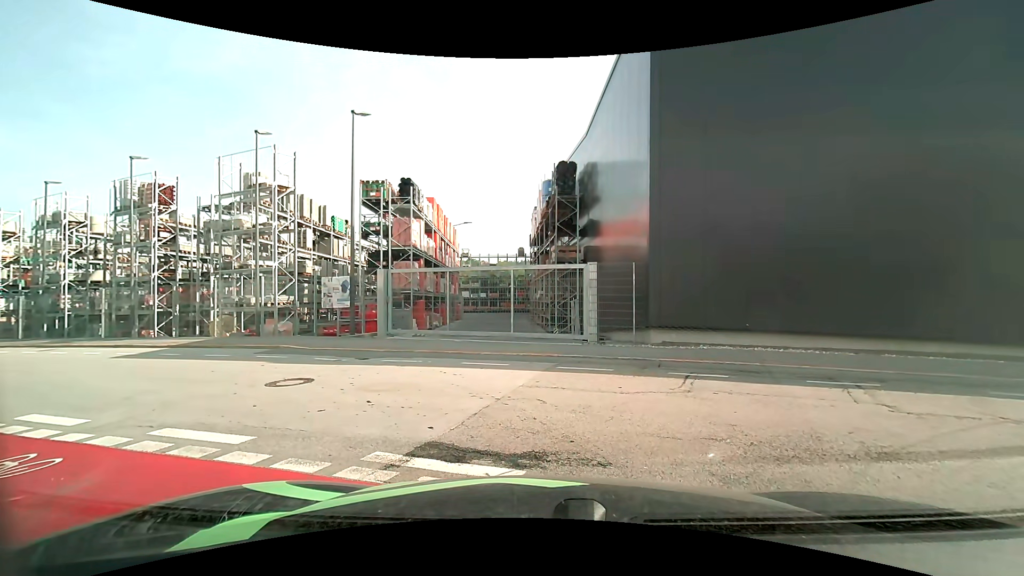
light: Day
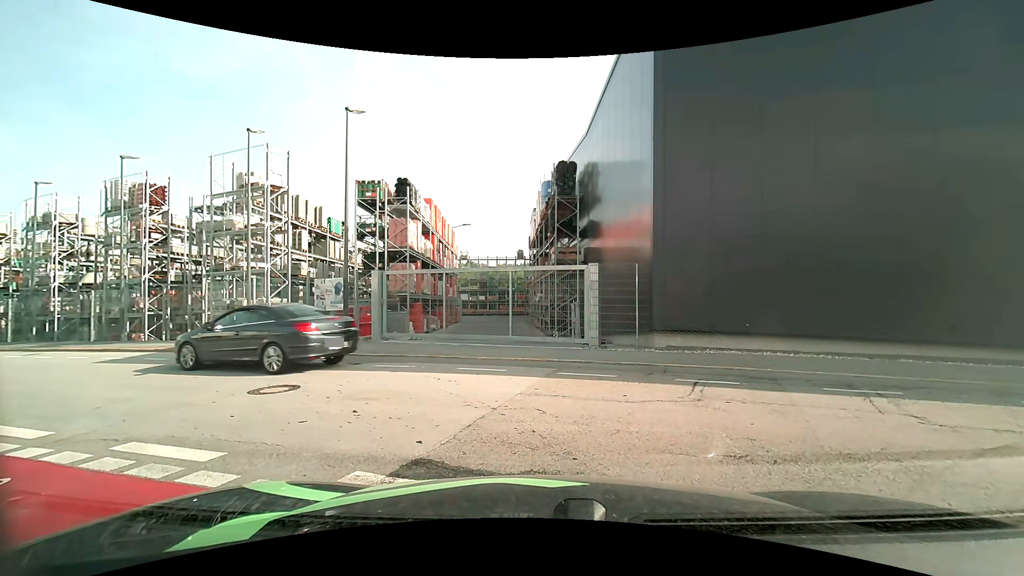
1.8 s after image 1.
(0.0, +0.5) m; 0°
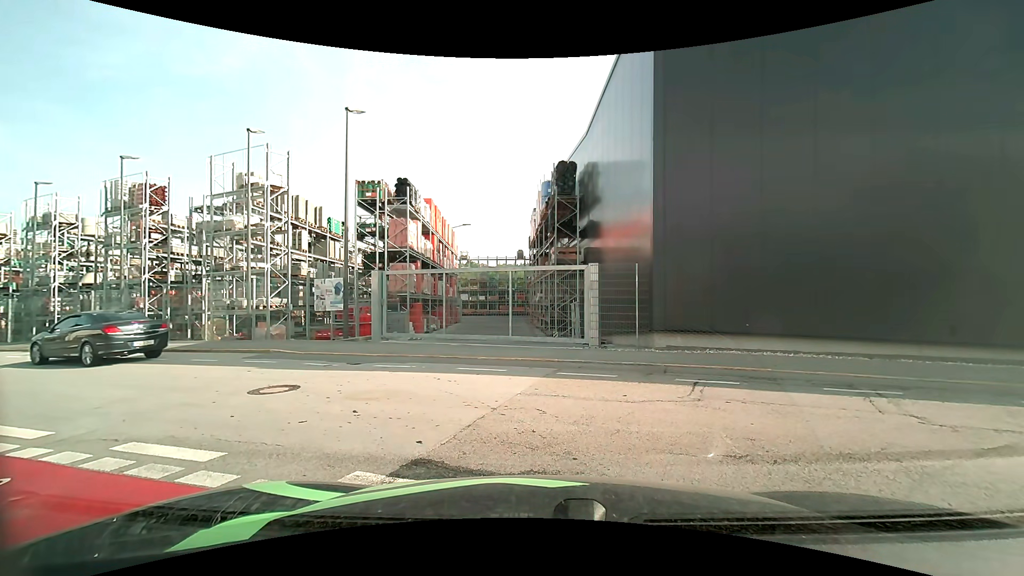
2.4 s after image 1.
(0.0, 0.0) m; 0°
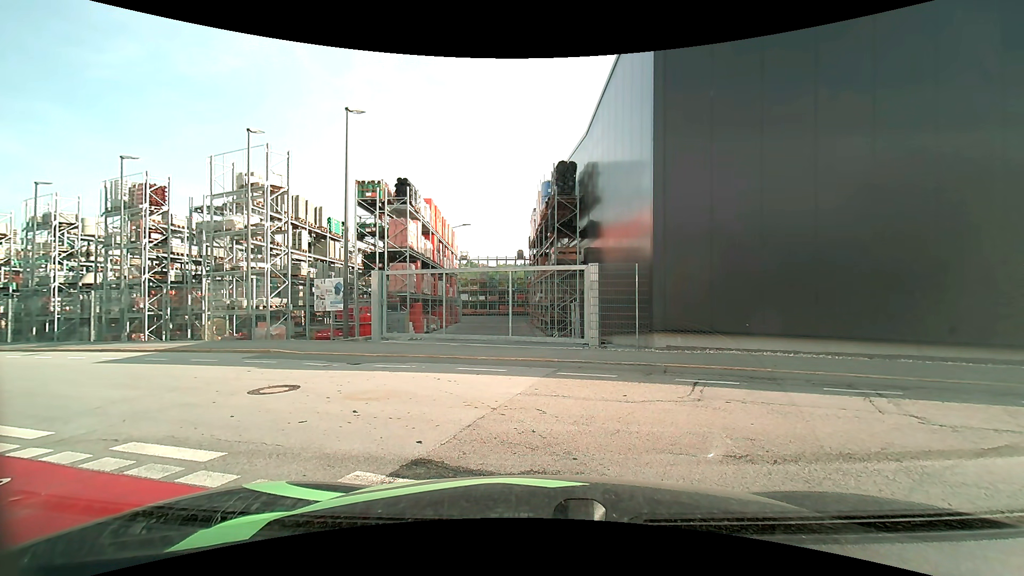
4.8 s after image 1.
(0.0, 0.0) m; 0°
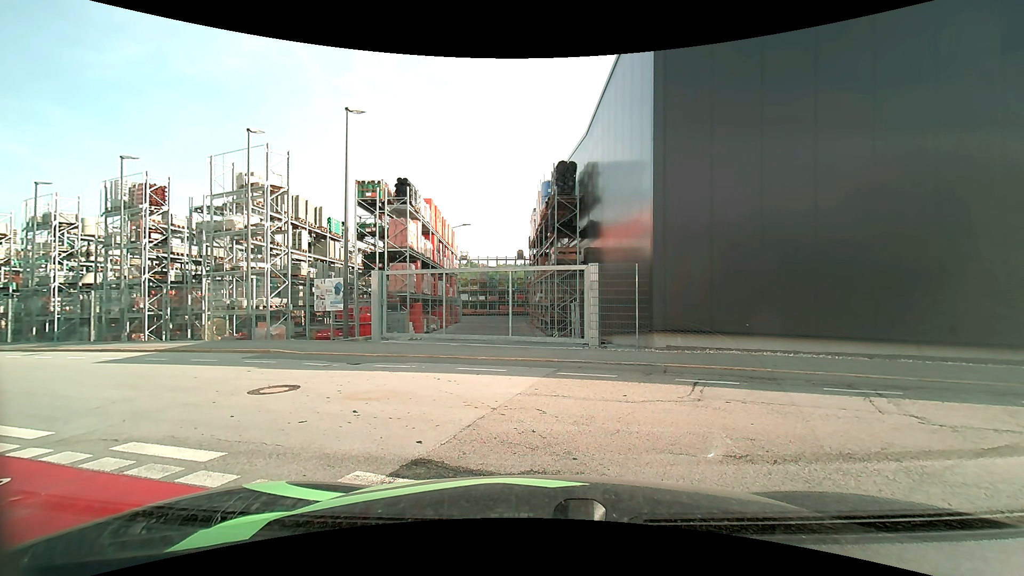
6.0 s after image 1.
(0.0, 0.0) m; 0°
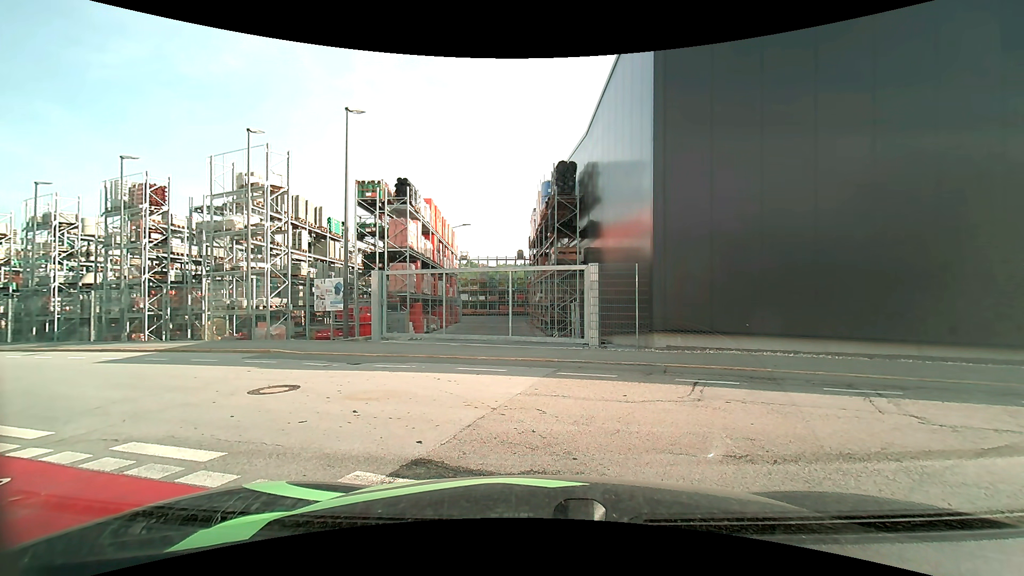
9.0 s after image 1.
(0.0, 0.0) m; 0°
